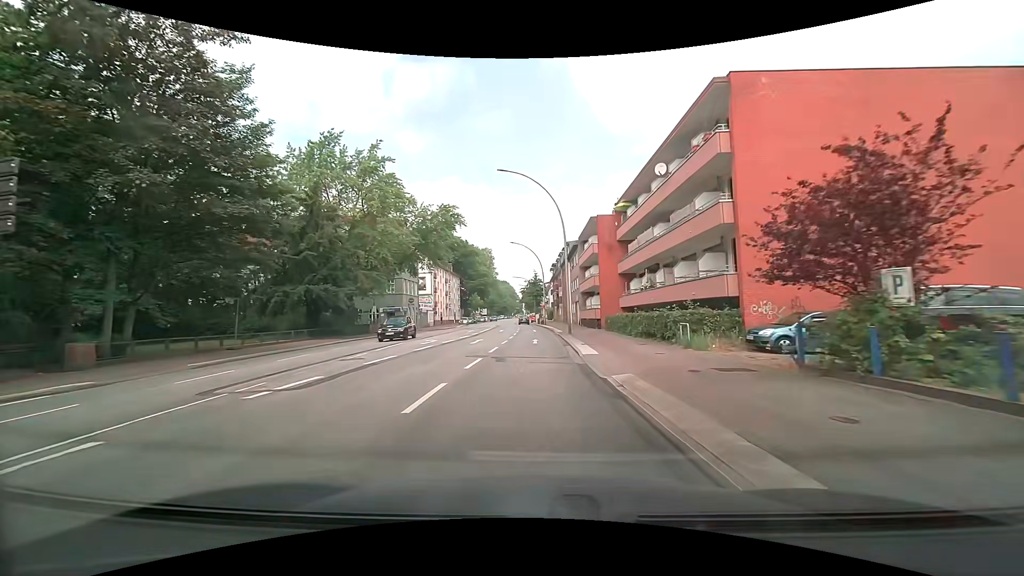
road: primary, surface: asphalt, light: Day
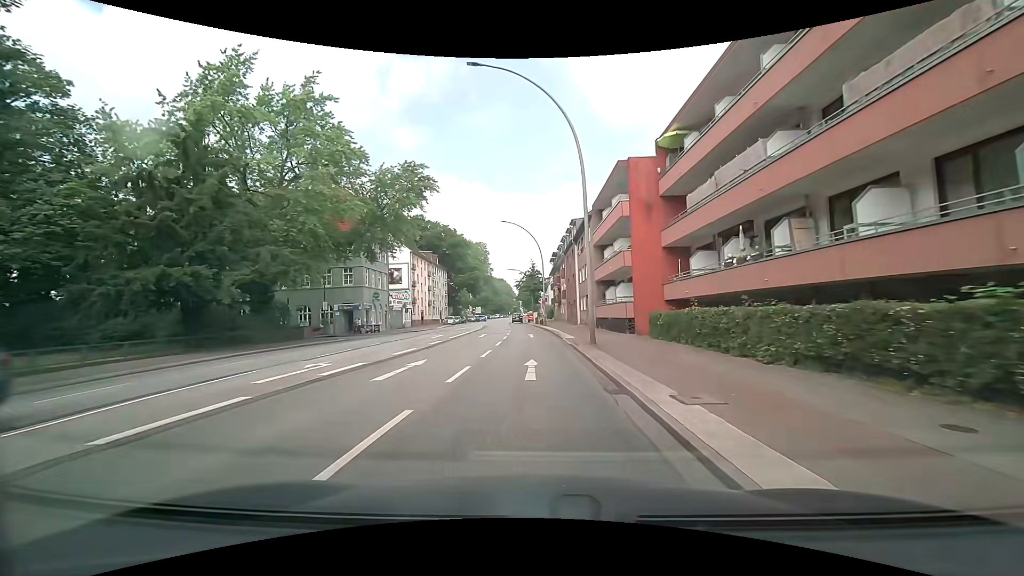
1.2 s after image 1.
(0.0, +15.3) m; 0°
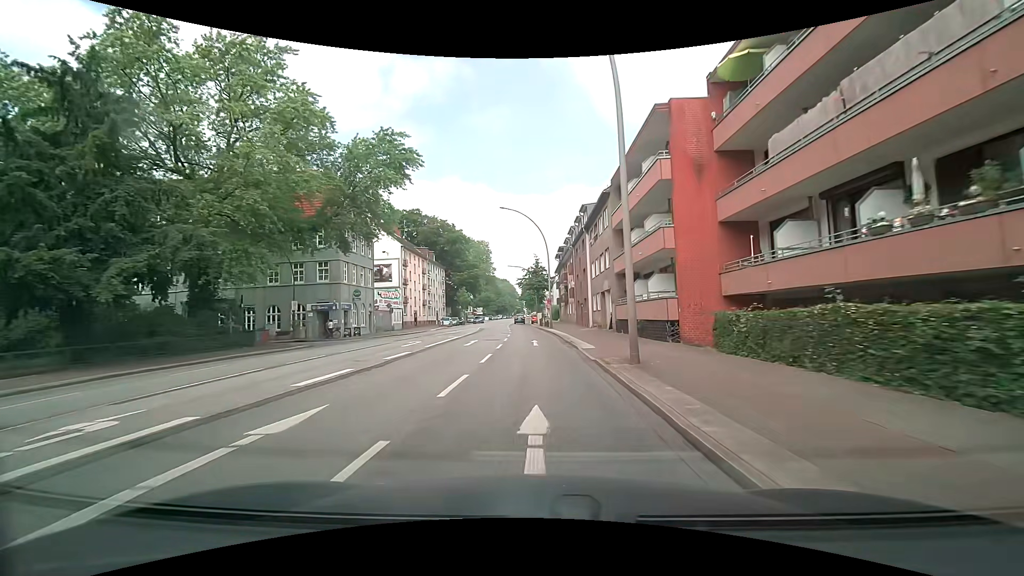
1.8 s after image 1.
(0.0, +7.6) m; 0°
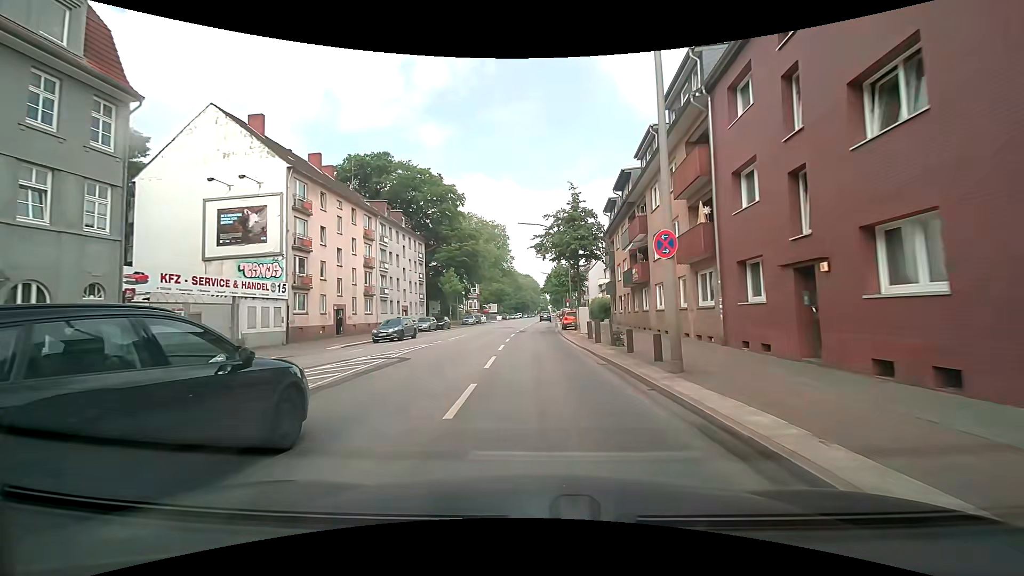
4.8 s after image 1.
(-0.9, +38.3) m; -3°
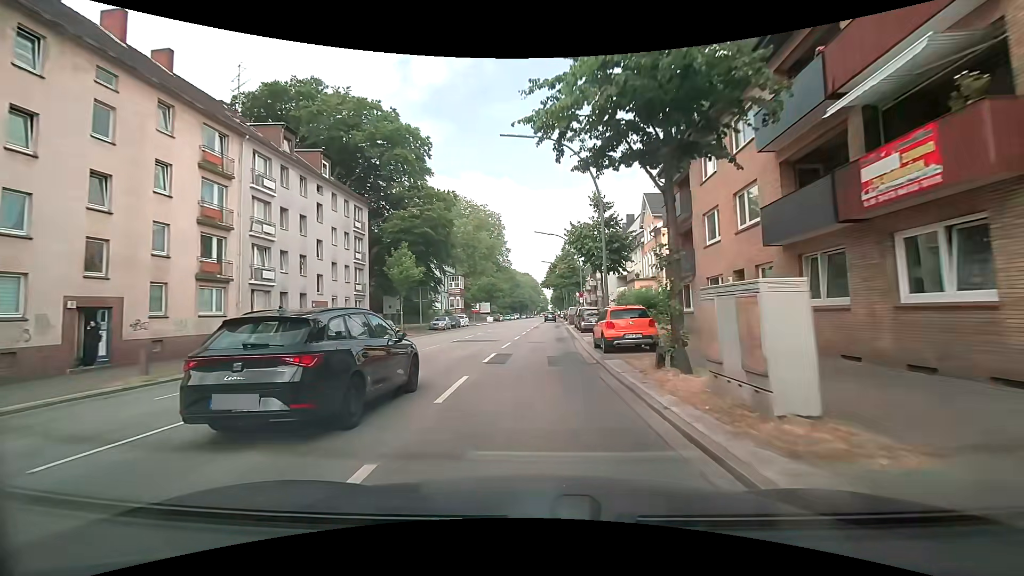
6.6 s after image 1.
(0.0, +23.0) m; 0°
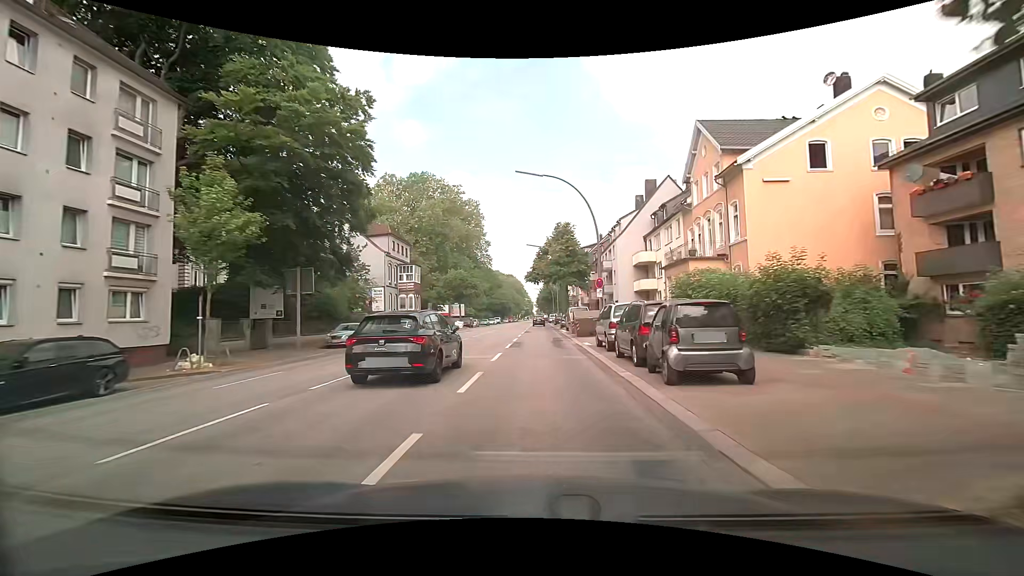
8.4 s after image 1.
(+0.3, +23.0) m; +2°
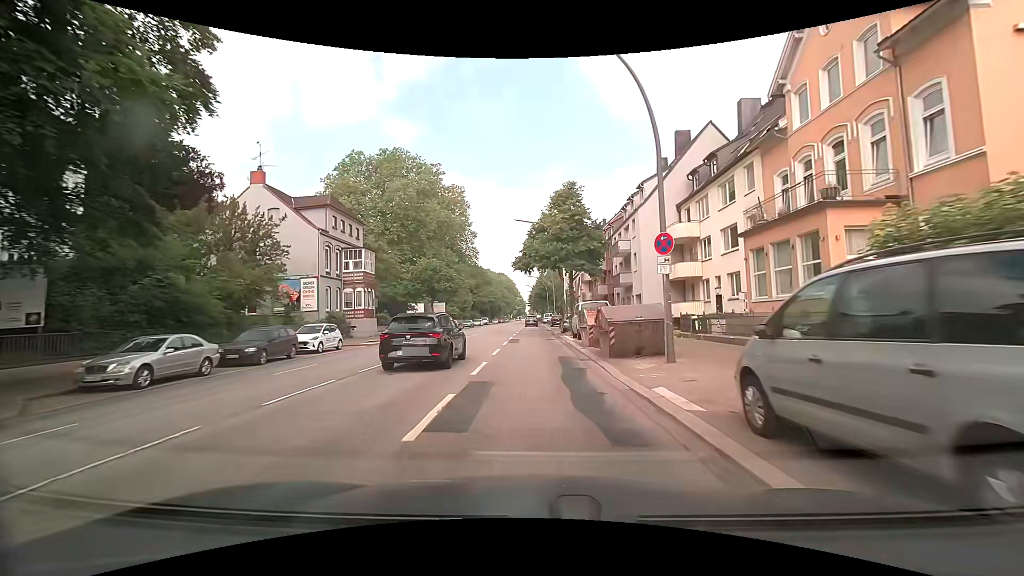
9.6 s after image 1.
(+0.2, +15.3) m; +1°
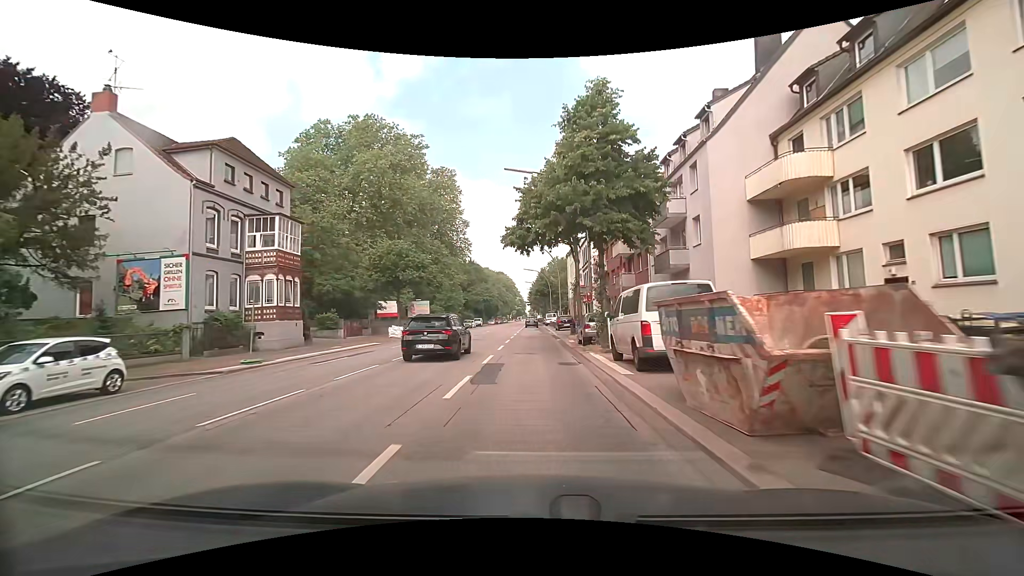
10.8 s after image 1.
(-0.1, +15.3) m; 0°
(0, +10) (0, +20) (0, +30) (0, +40) (0, +50) (0, +60) (0, +70) (0, +80) (0, +90) (0, +100) m
